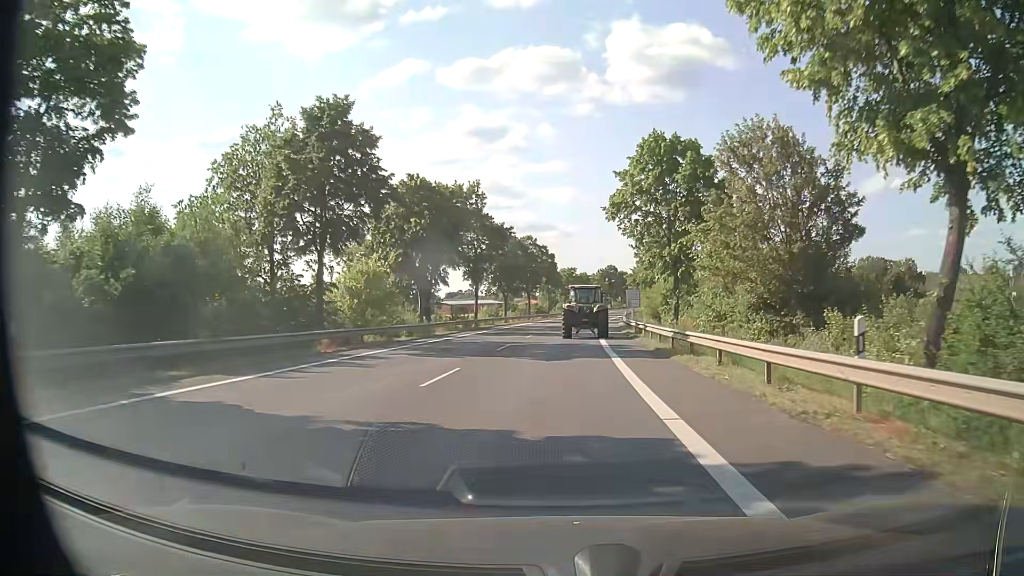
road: primary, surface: asphalt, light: Day
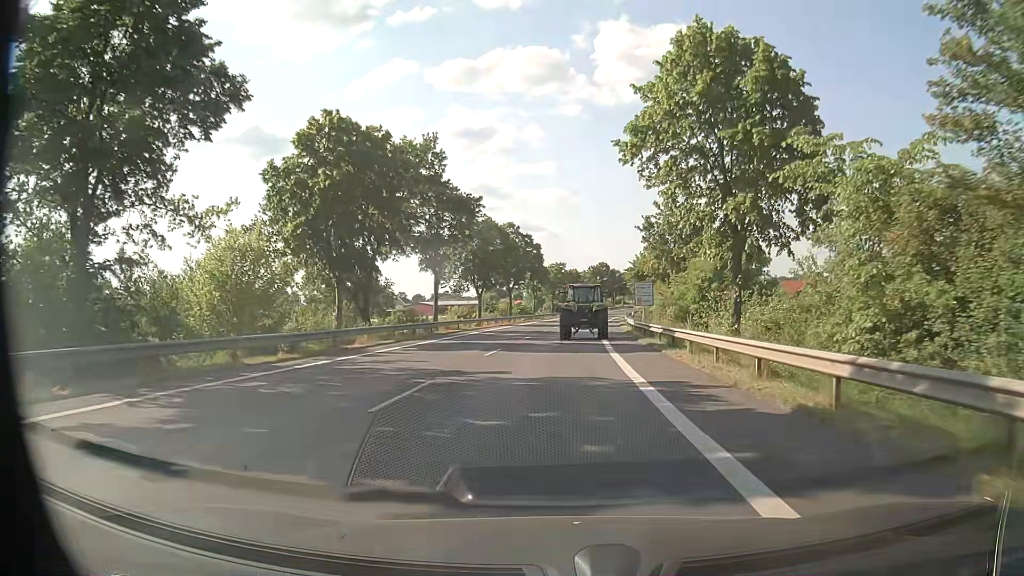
(+0.2, +15.4) m; +1°
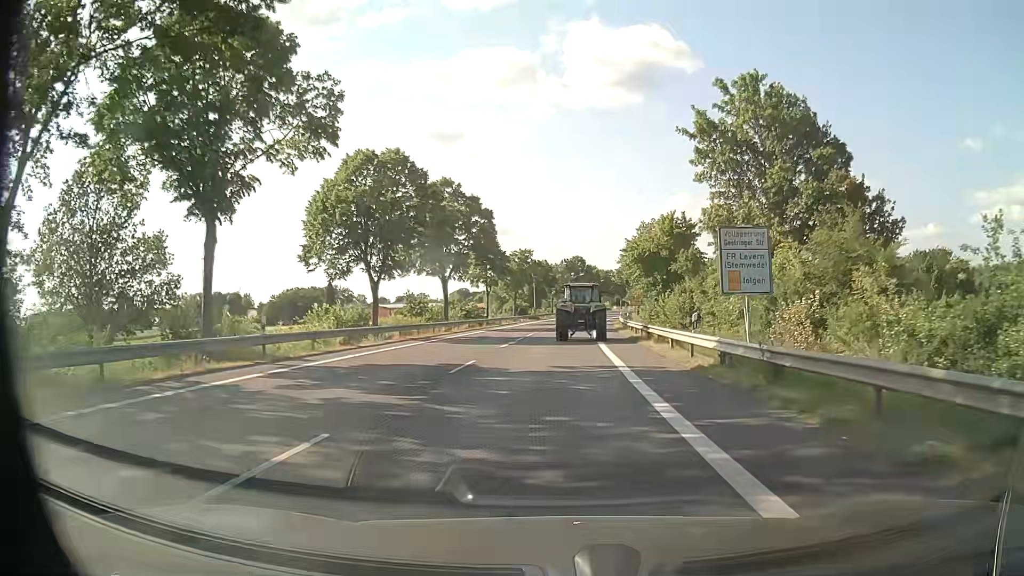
(+0.5, +29.5) m; +3°
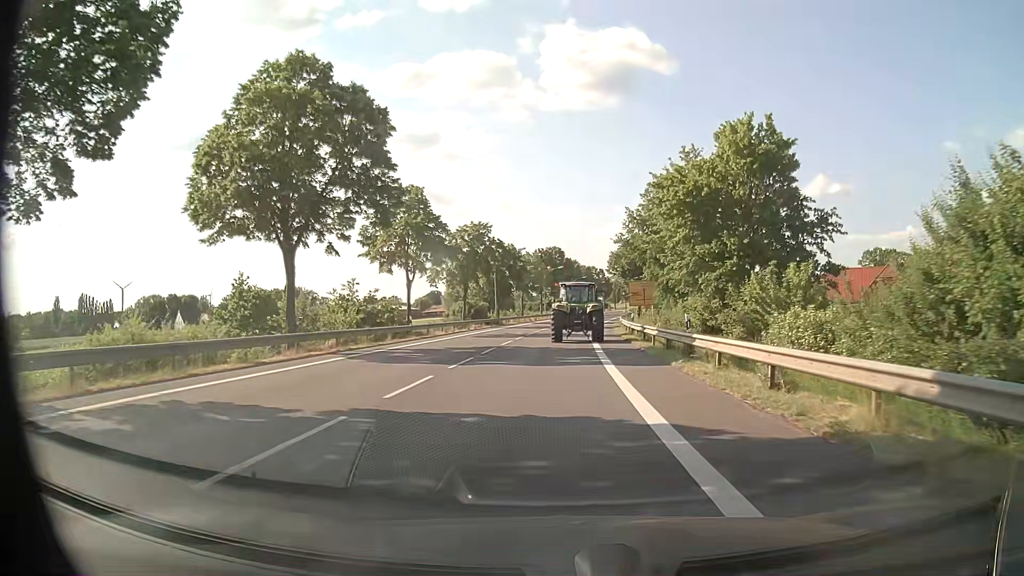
(+0.5, +28.6) m; +2°
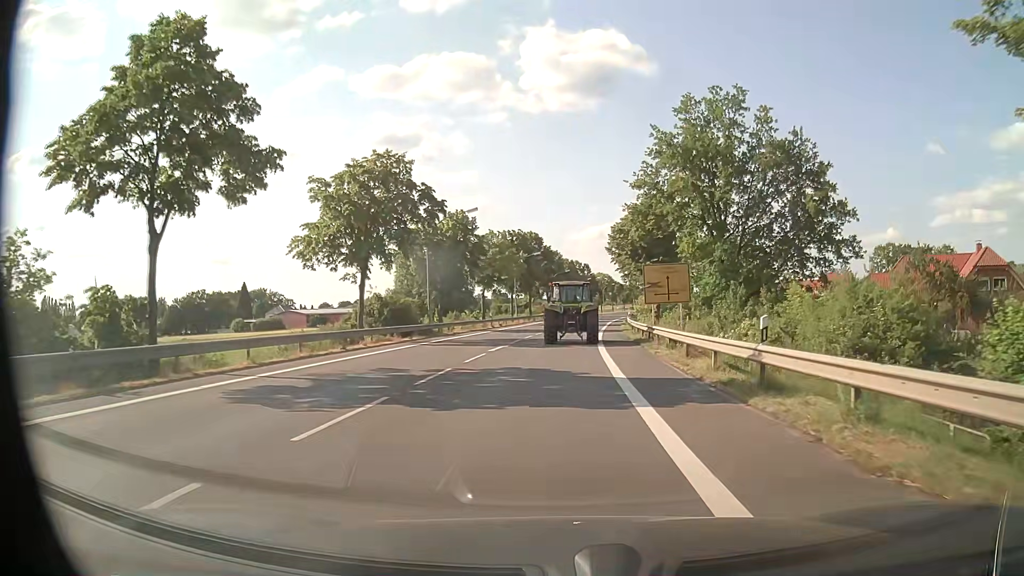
(+0.4, +27.7) m; +2°
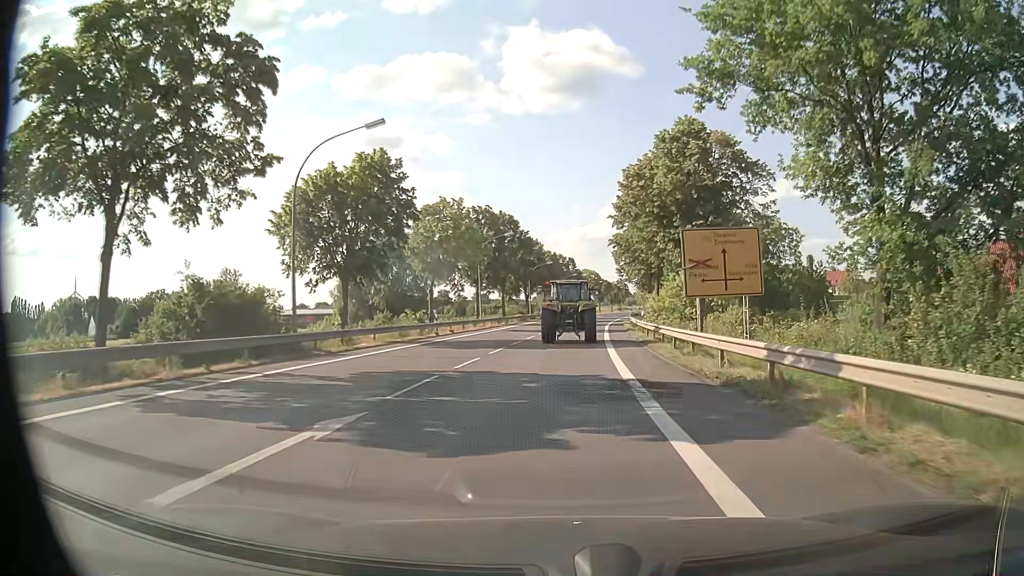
(+0.2, +20.3) m; +1°
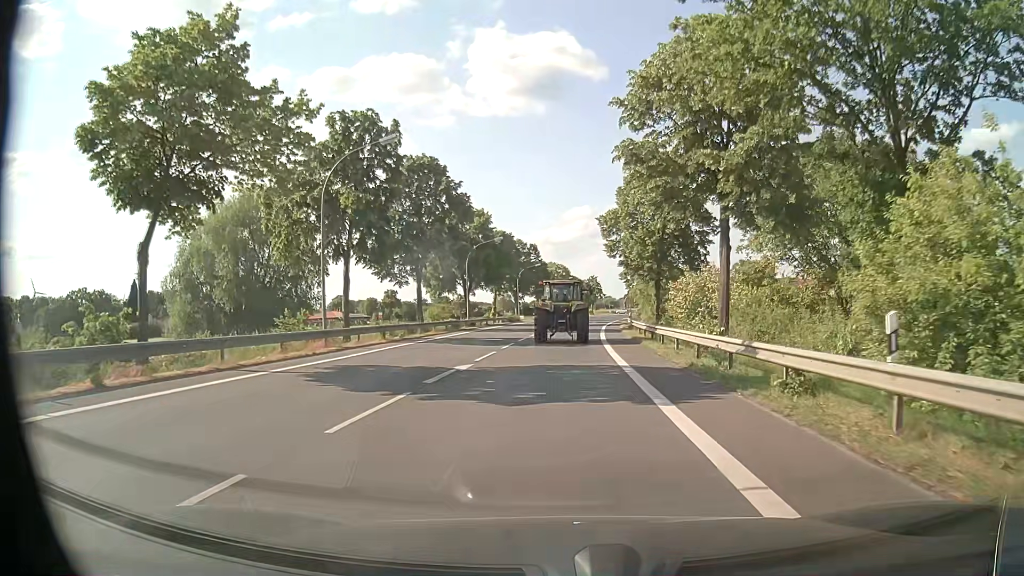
(+0.9, +33.1) m; +3°
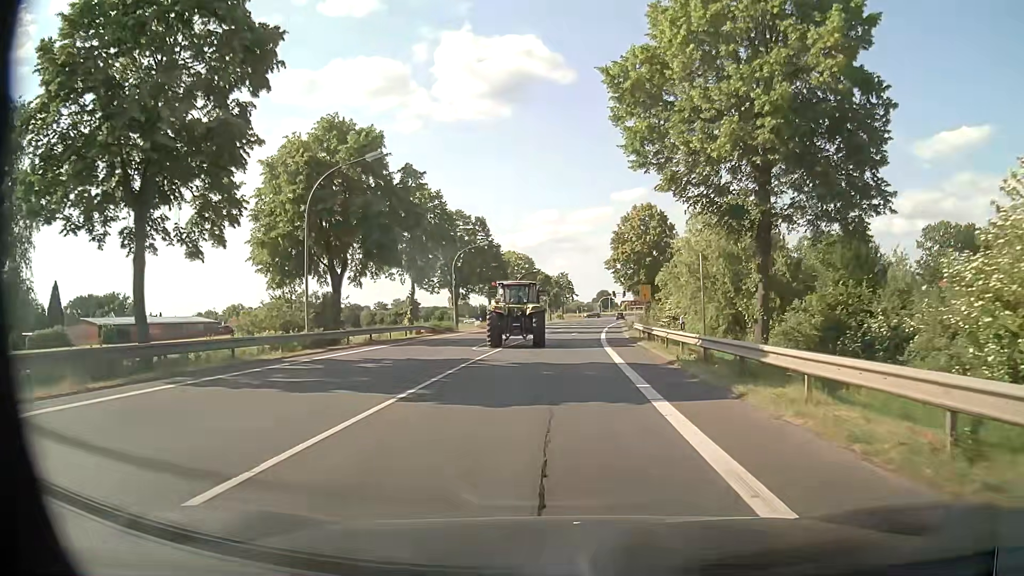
(+0.9, +33.6) m; +3°
(0, +10) (0, +20) (+1, +30) (+1, +40) (+2, +50) (+3, +60) (+3, +70) (+4, +80) (+5, +90) (+7, +100) m
